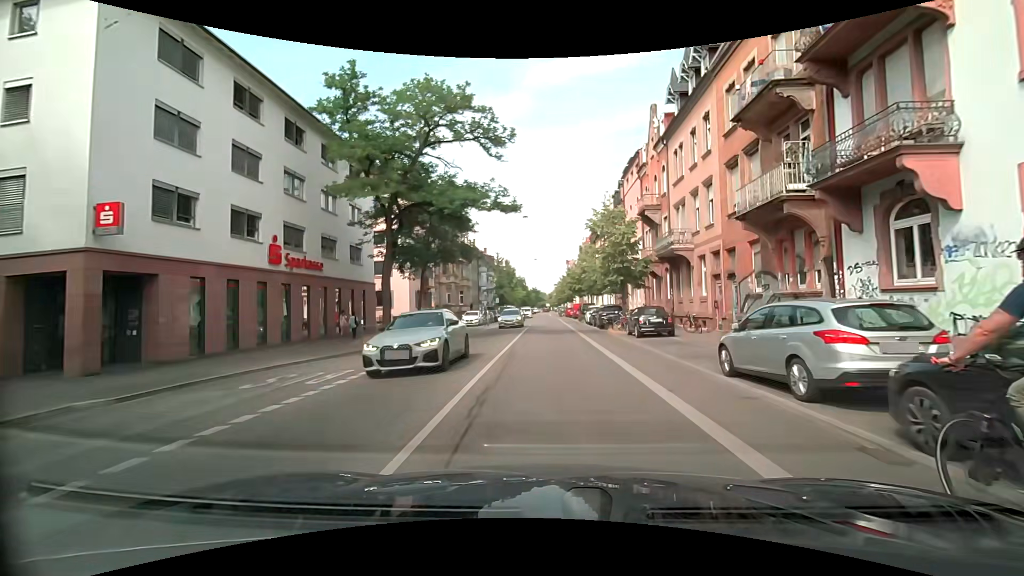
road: secondary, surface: asphalt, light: Day
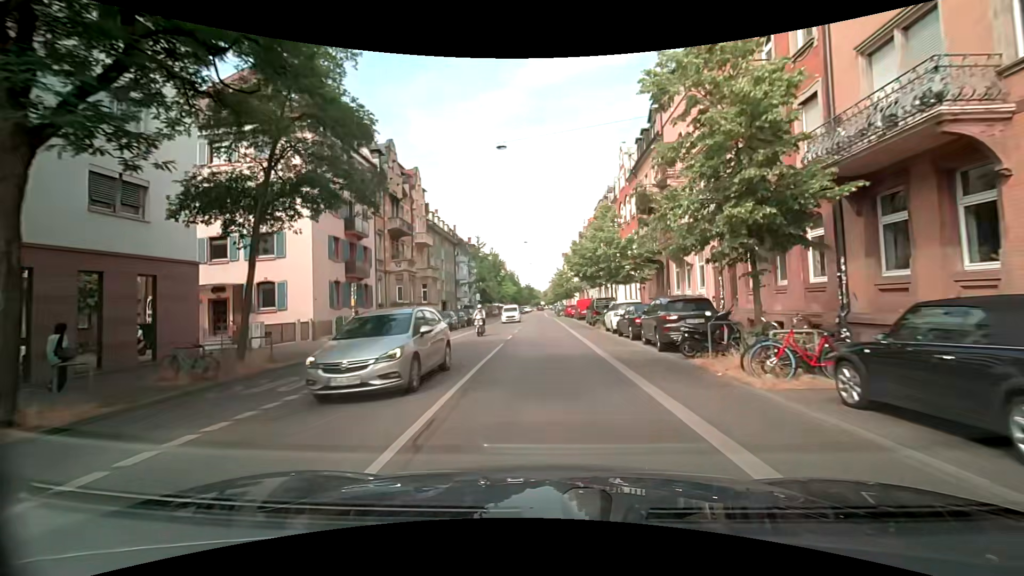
(+0.2, +18.8) m; +1°
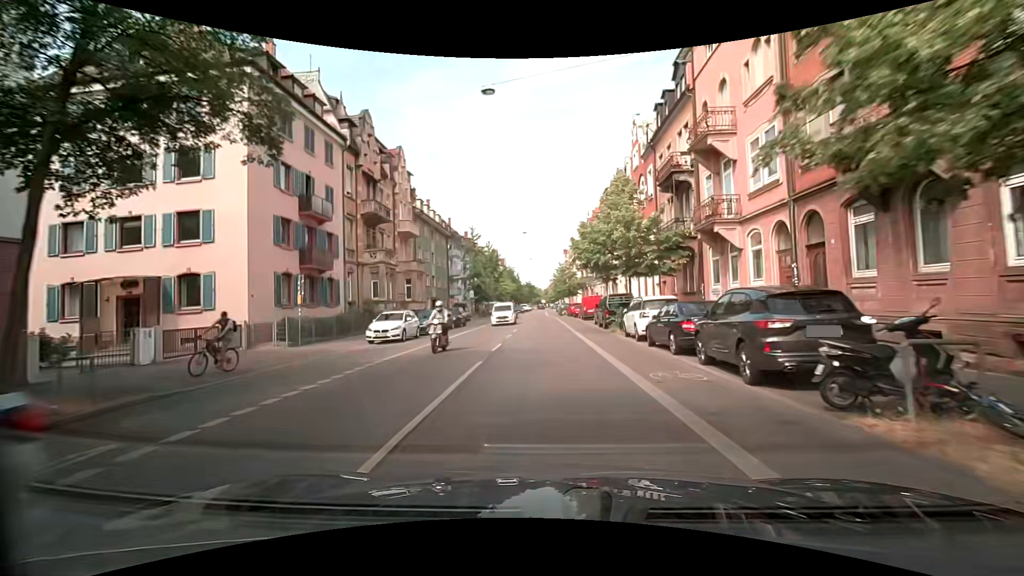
(0.0, +6.4) m; +1°
